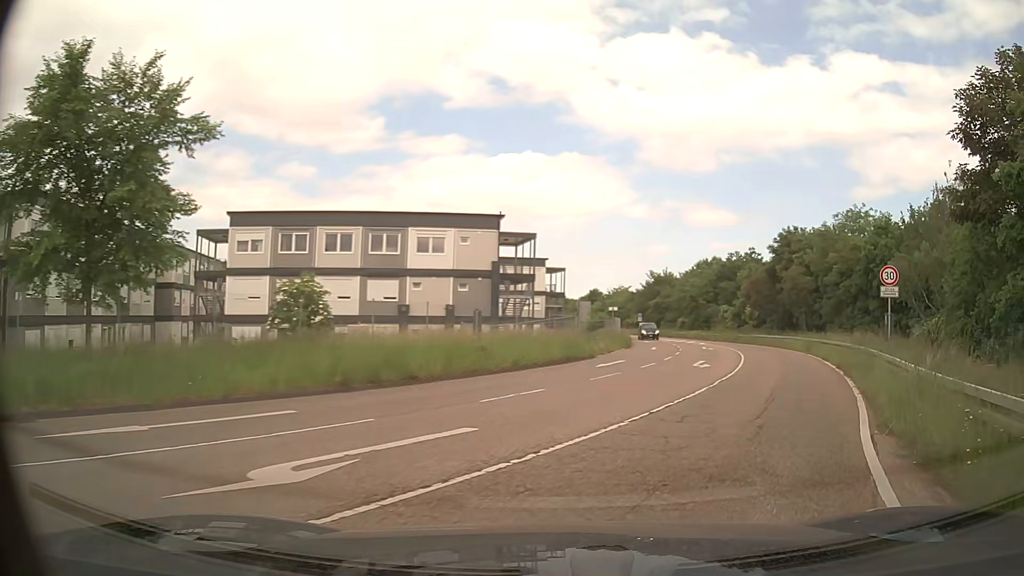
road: trunk_link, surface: asphalt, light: Day
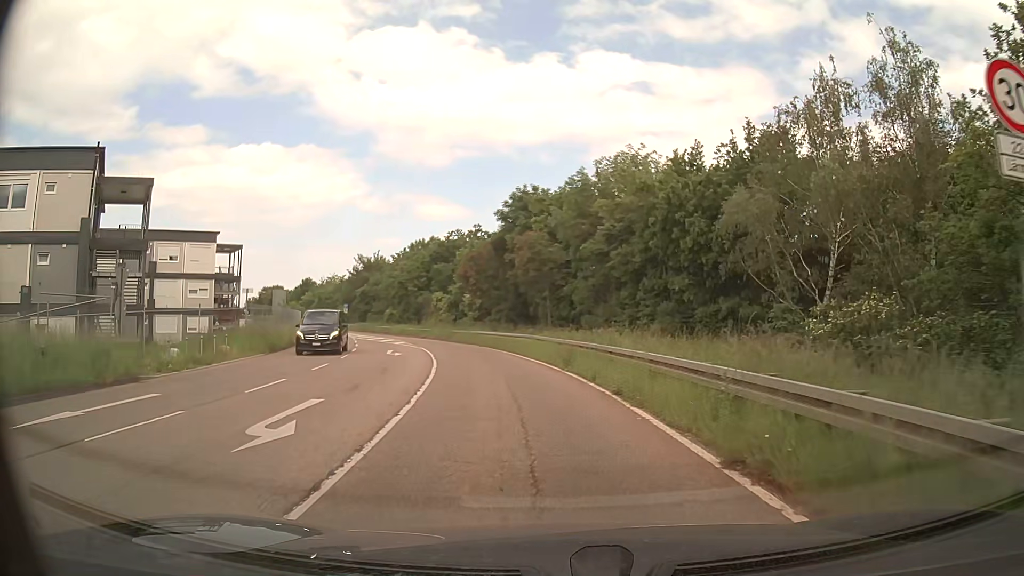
(+4.9, +16.5) m; +23°
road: tertiary
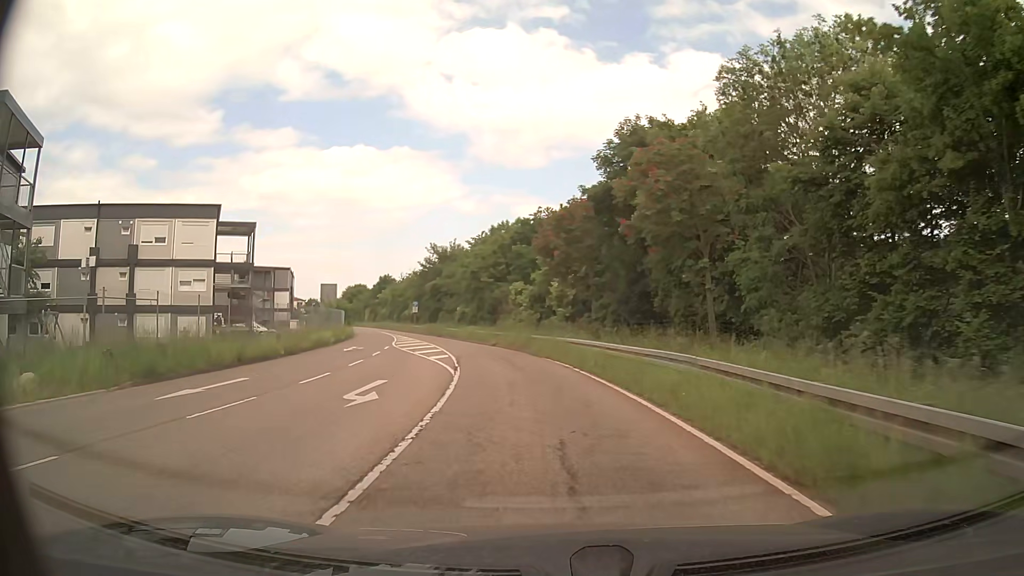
(-1.2, +16.7) m; -8°
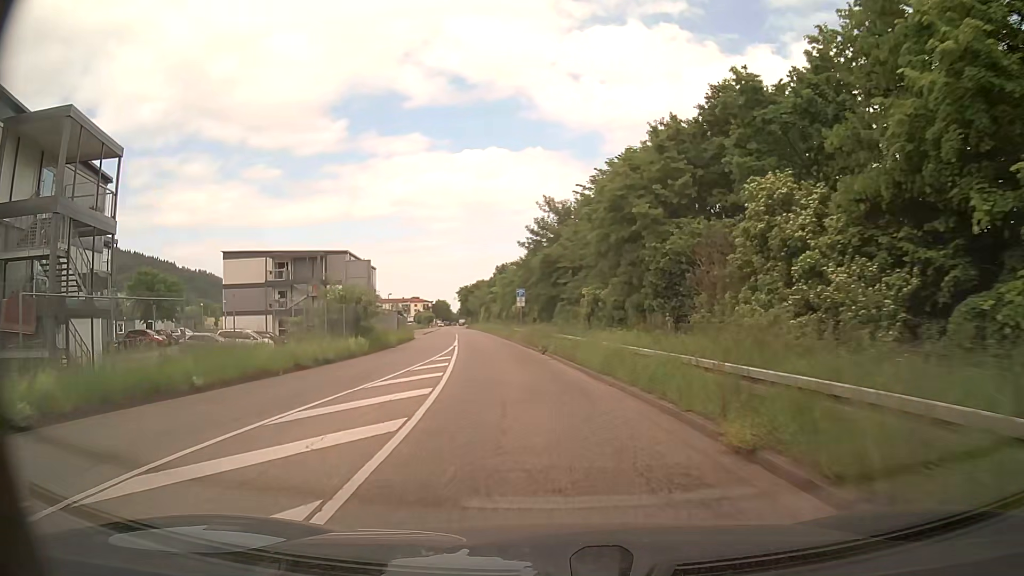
(-3.6, +32.2) m; -12°
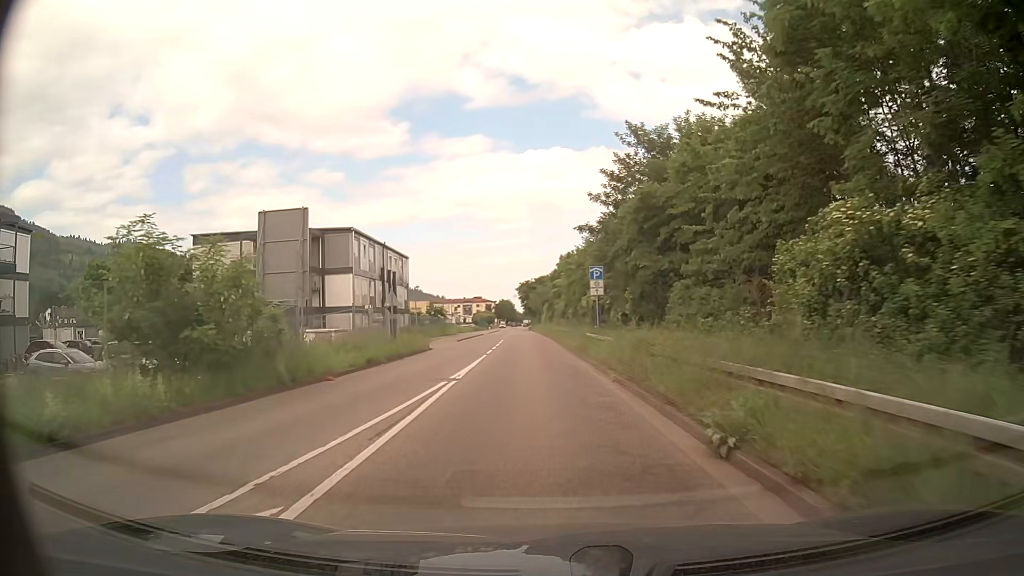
(-1.4, +20.5) m; -6°
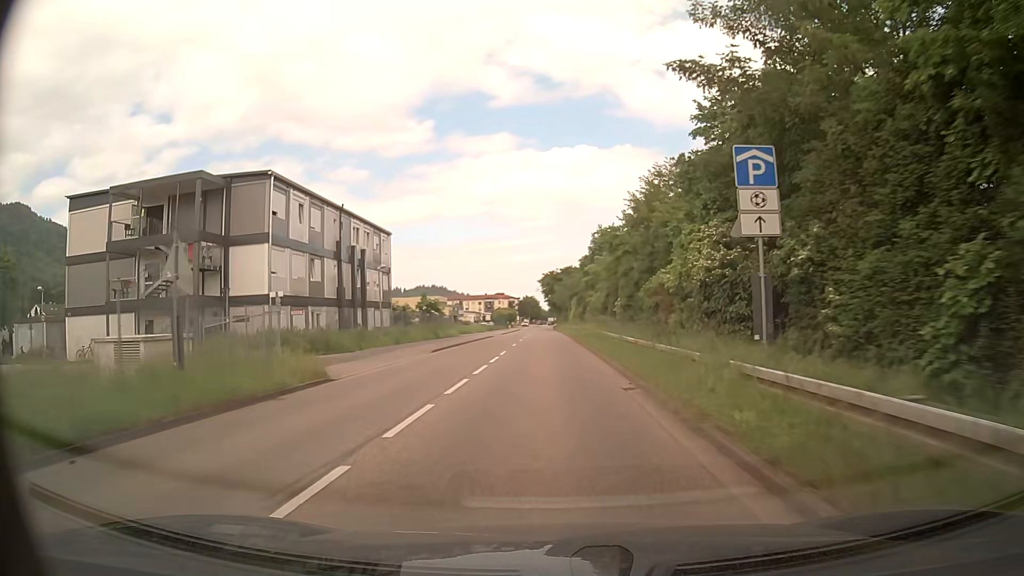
(-0.8, +20.7) m; -3°
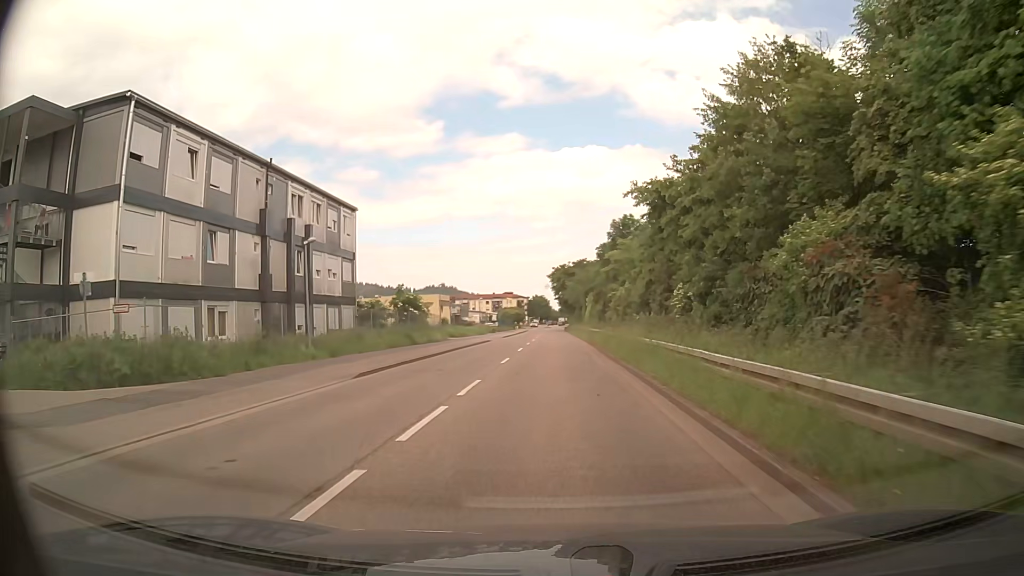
(-0.2, +13.8) m; -1°
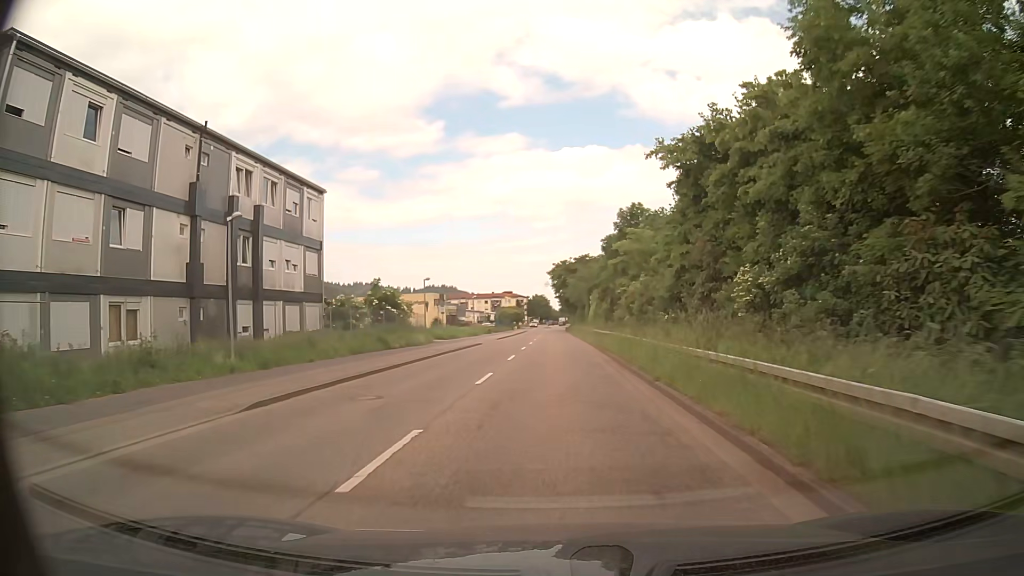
(0.0, +6.8) m; 0°
(0, +10) (0, +20) (0, +30) (0, +40) (0, +50) (0, +60) (0, +70) (0, +80) (0, +90) (0, +100) m
